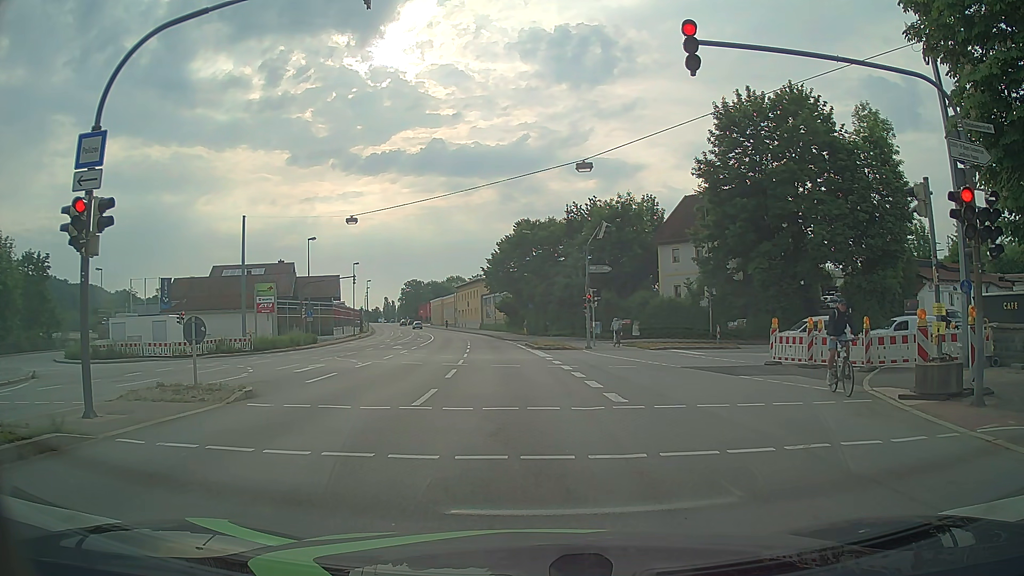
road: primary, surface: asphalt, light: Day
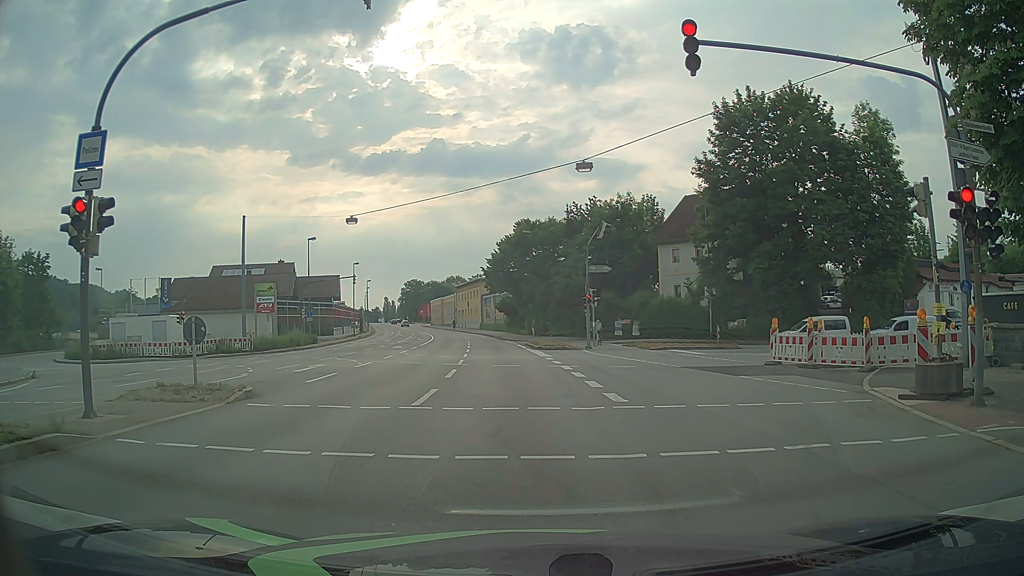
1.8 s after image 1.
(0.0, 0.0) m; 0°
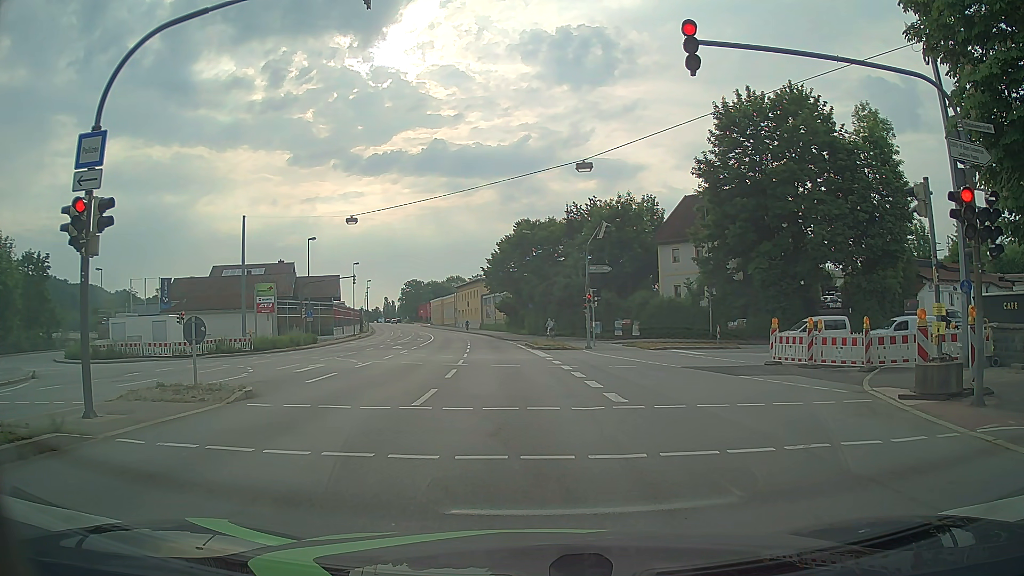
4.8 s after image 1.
(0.0, 0.0) m; 0°
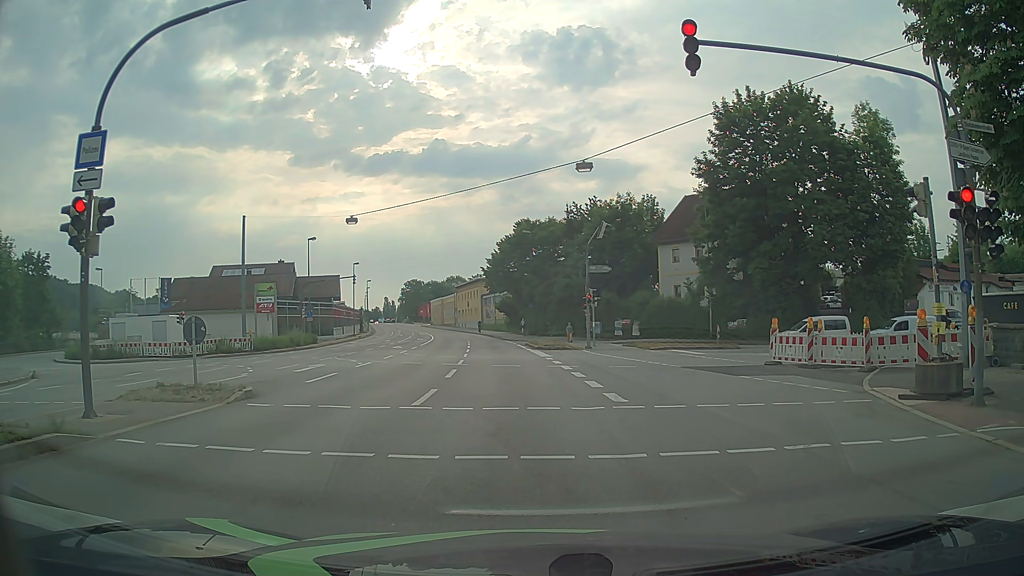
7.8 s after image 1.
(0.0, 0.0) m; 0°
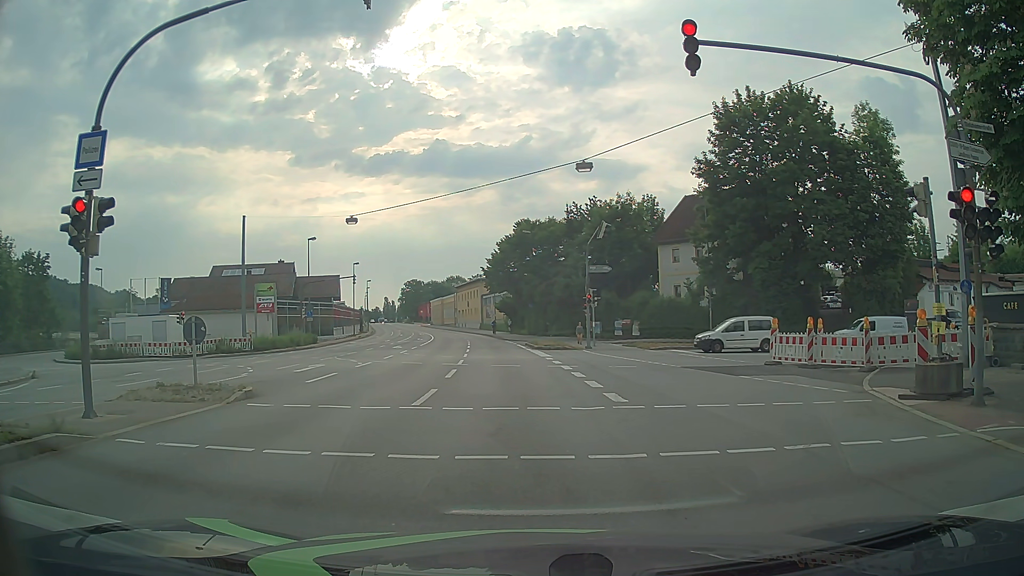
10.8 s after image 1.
(0.0, 0.0) m; 0°
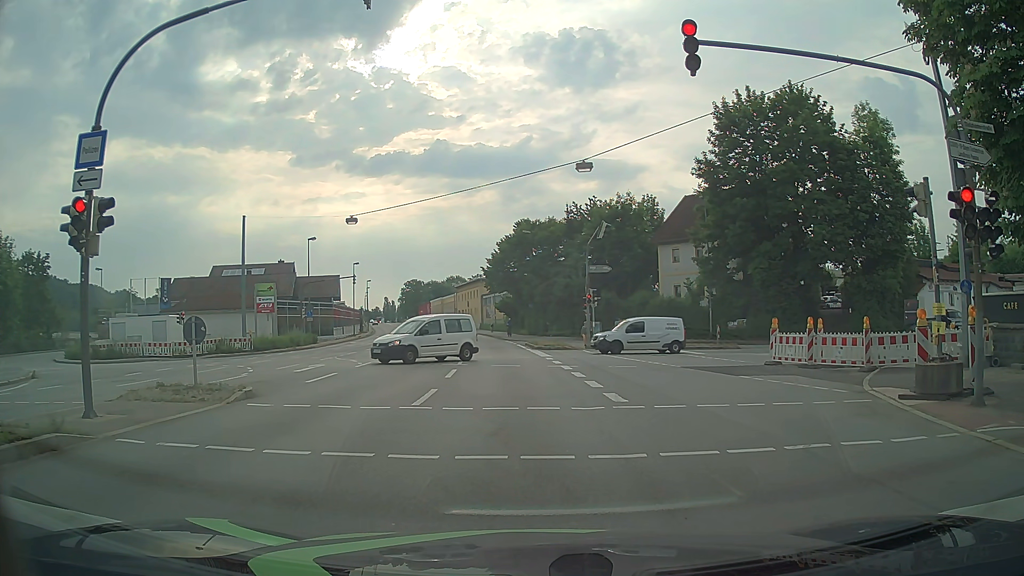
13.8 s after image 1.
(0.0, 0.0) m; 0°
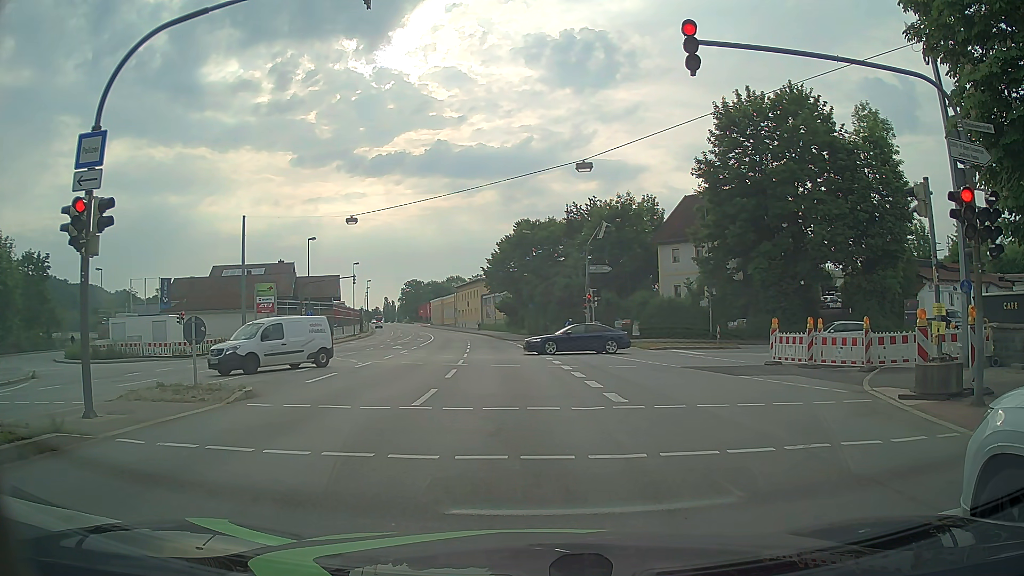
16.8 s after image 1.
(0.0, 0.0) m; 0°
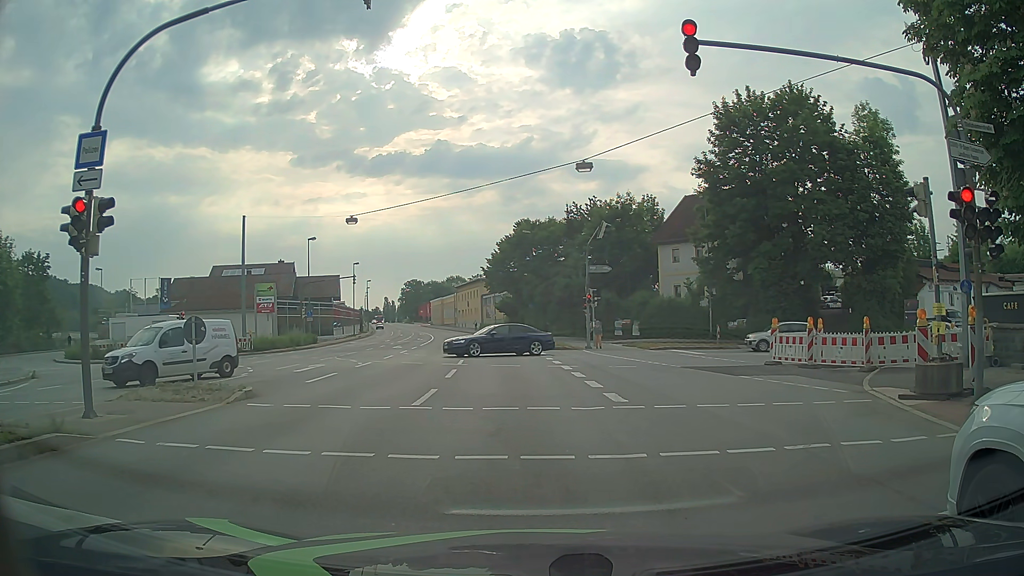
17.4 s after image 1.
(0.0, 0.0) m; 0°
(0, +10) (0, +20) (0, +30) (-1, +40) (-1, +50) (-2, +60) (-3, +70) (-4, +80) (-6, +90) (-7, +100) m
